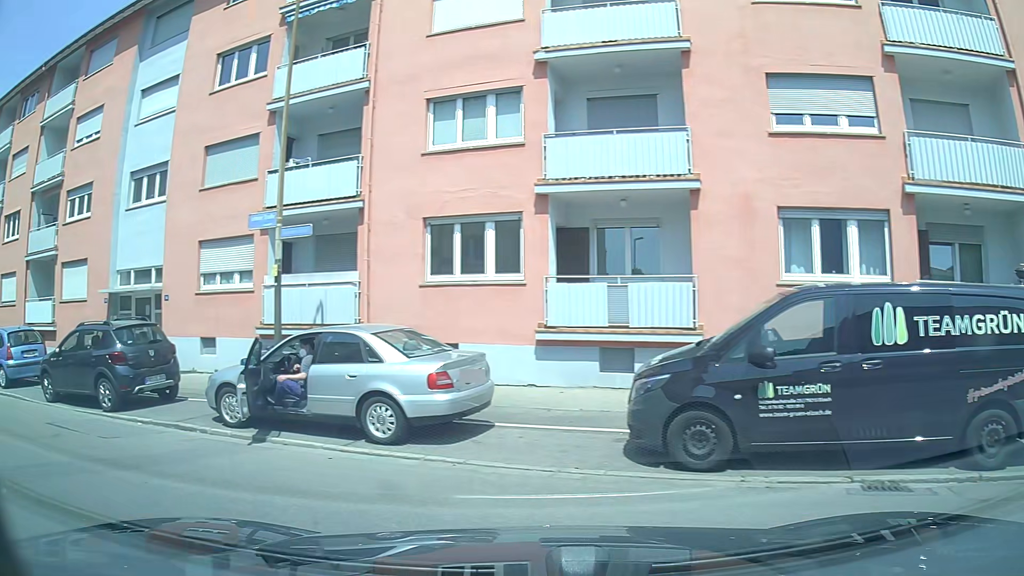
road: residential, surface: asphalt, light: Day
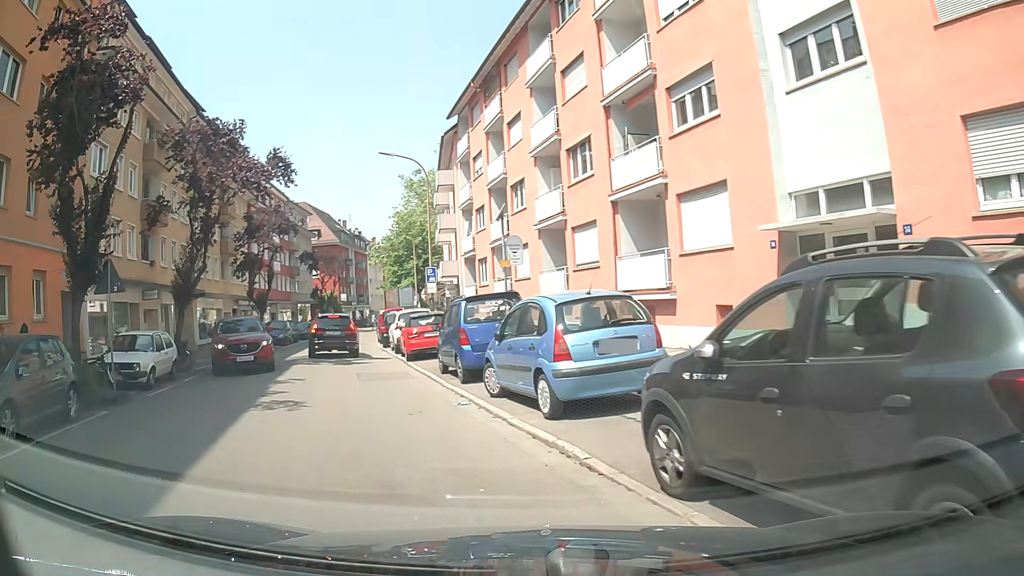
(-4.8, +8.6) m; -48°
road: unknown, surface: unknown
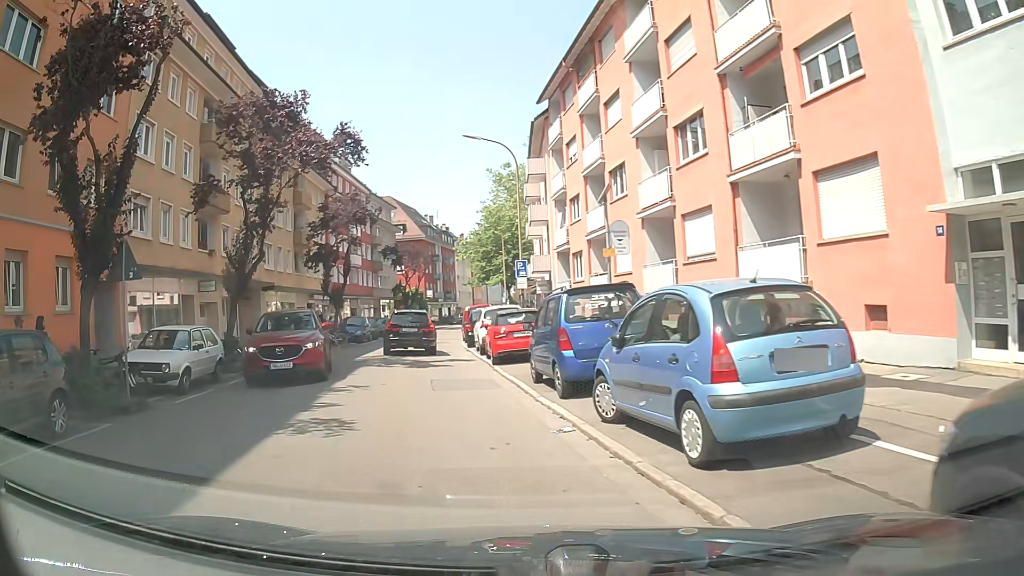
(-0.2, +2.8) m; -6°
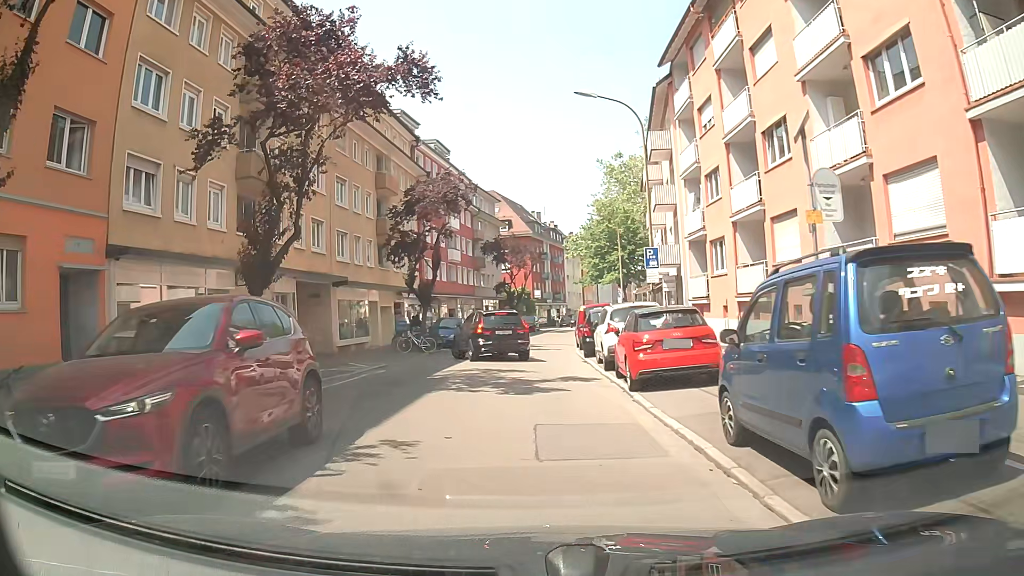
(-0.8, +6.2) m; -9°
